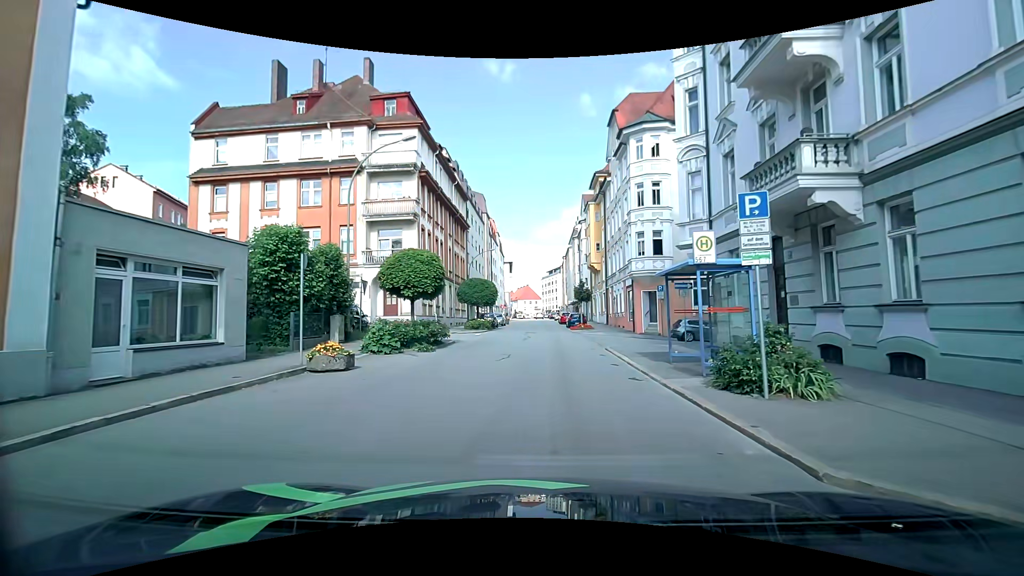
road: tertiary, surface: asphalt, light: Day
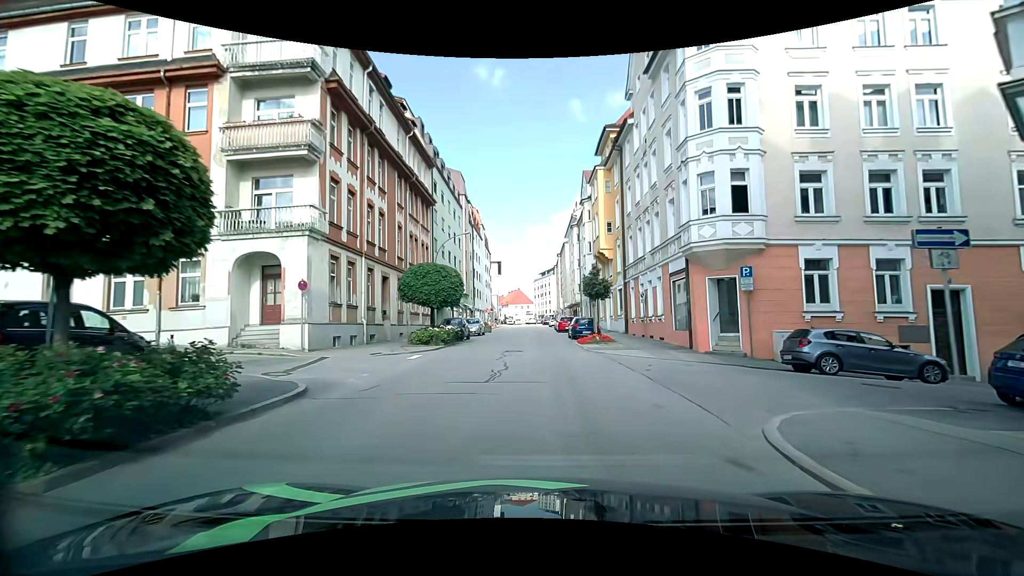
(-0.1, +14.9) m; +1°
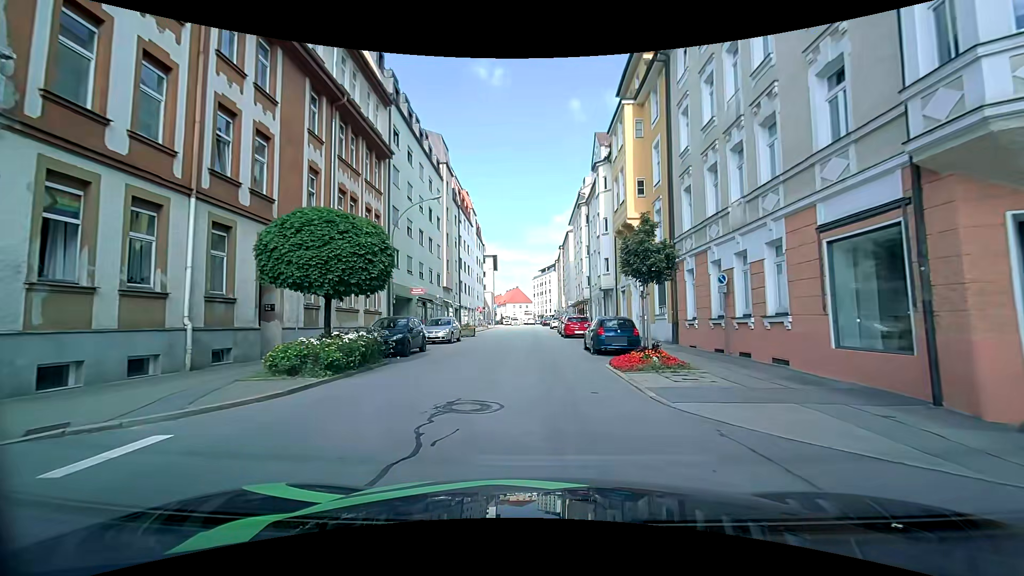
(-0.1, +12.7) m; 0°
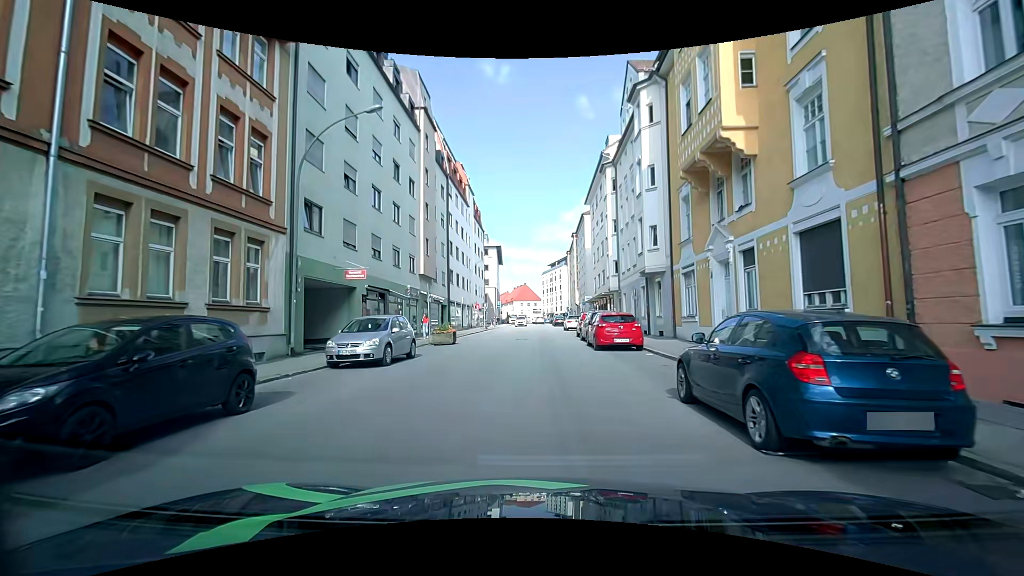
(-0.1, +13.1) m; -1°
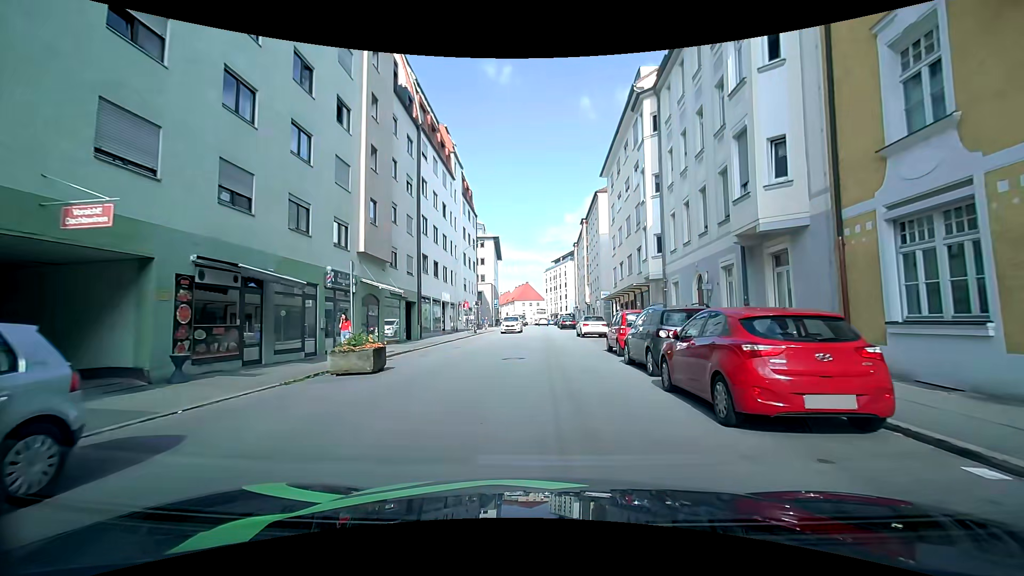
(-0.1, +12.9) m; +1°
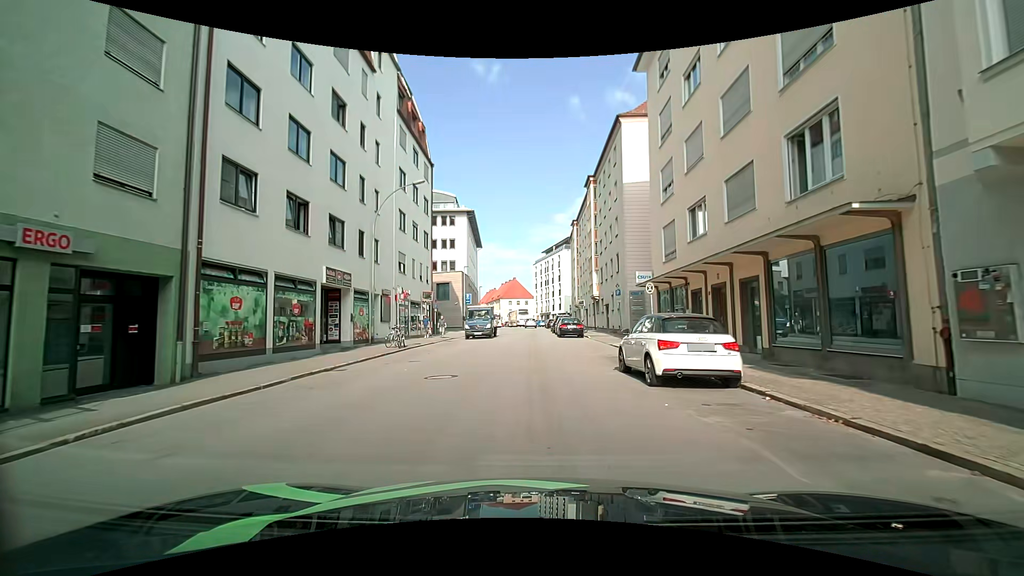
(-0.1, +22.1) m; -1°
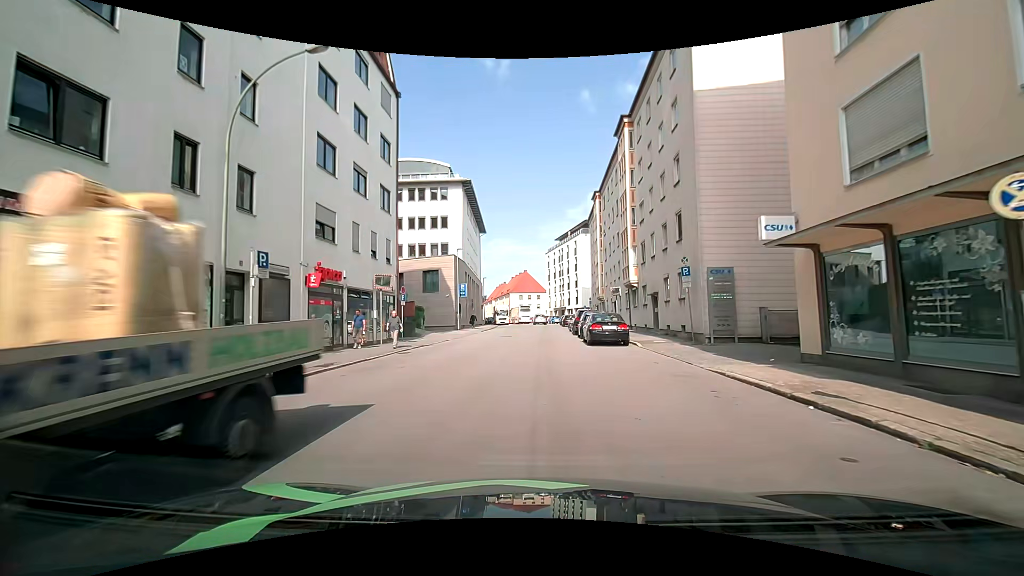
(+0.1, +13.8) m; 0°
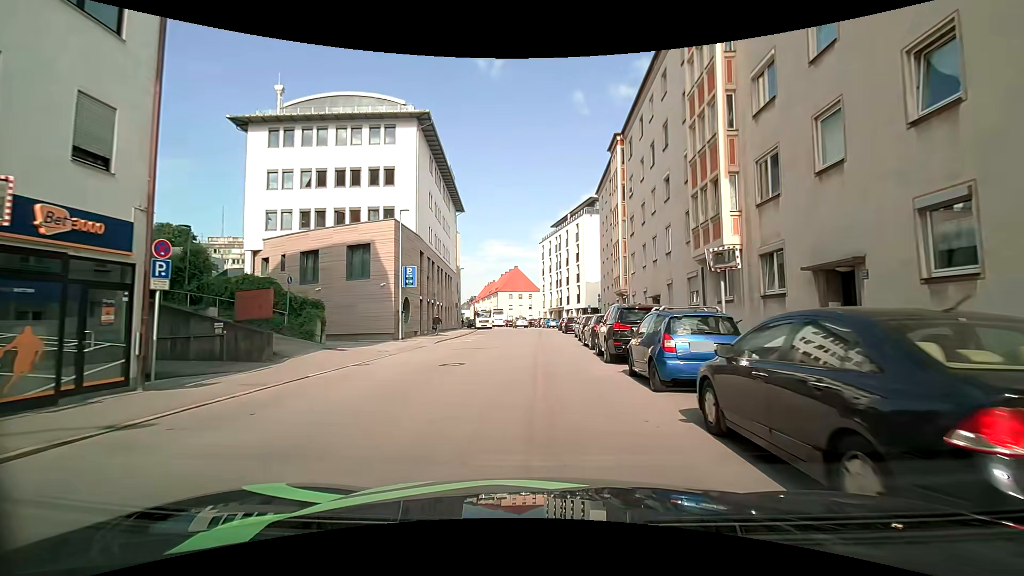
(+0.1, +18.7) m; 0°
(0, +10) (0, +20) (0, +30) (0, +40) (0, +50) (0, +60) (-1, +70) (-3, +80) (-5, +90) (-7, +99) m
